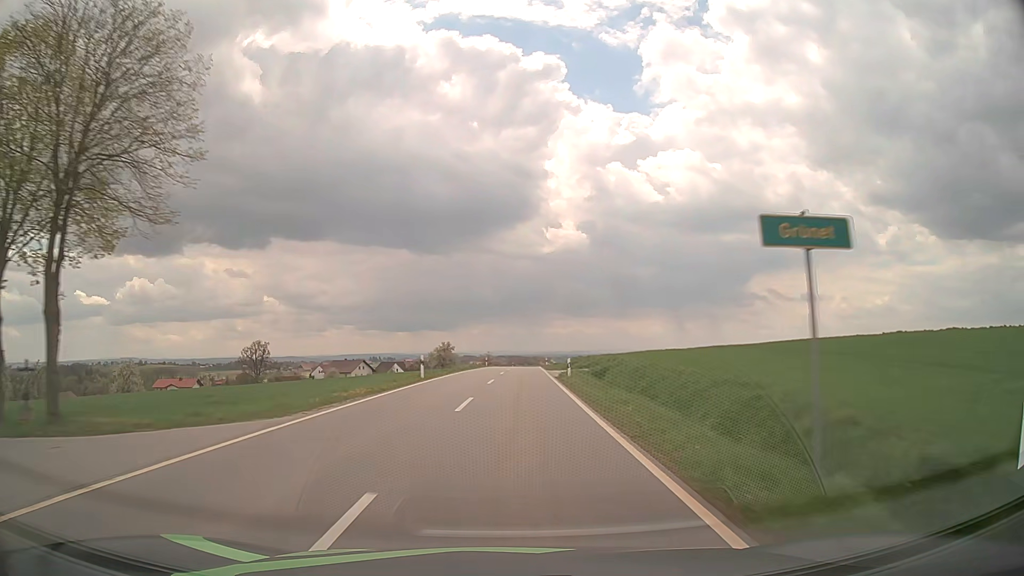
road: tertiary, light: Day
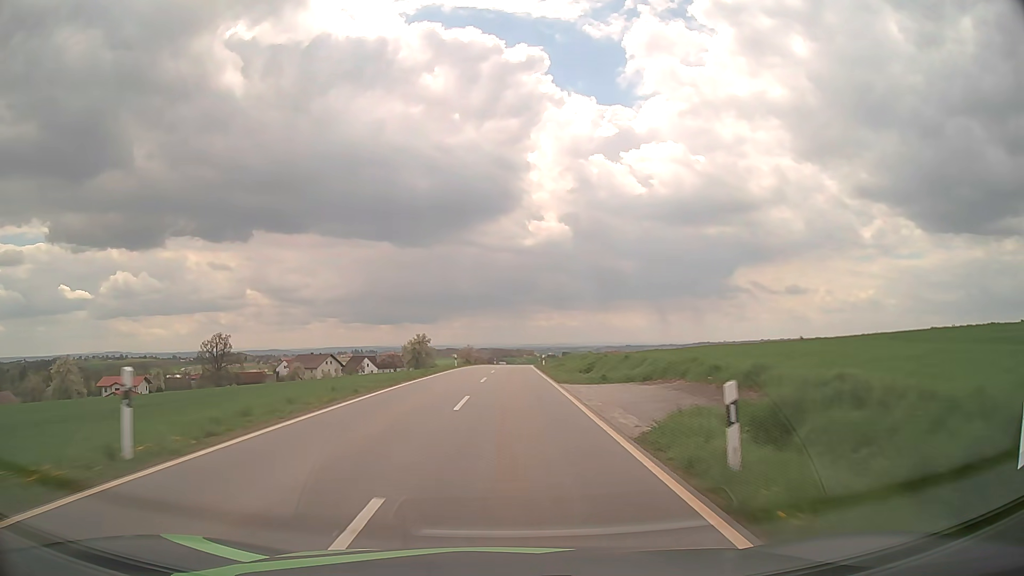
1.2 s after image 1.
(+0.4, +24.6) m; +2°
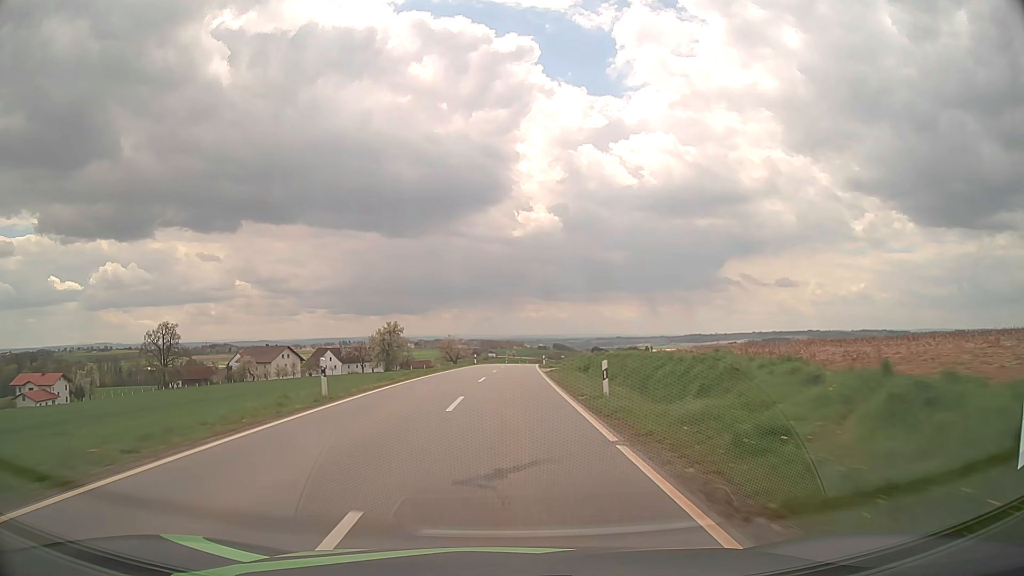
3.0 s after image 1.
(+0.3, +37.1) m; +1°
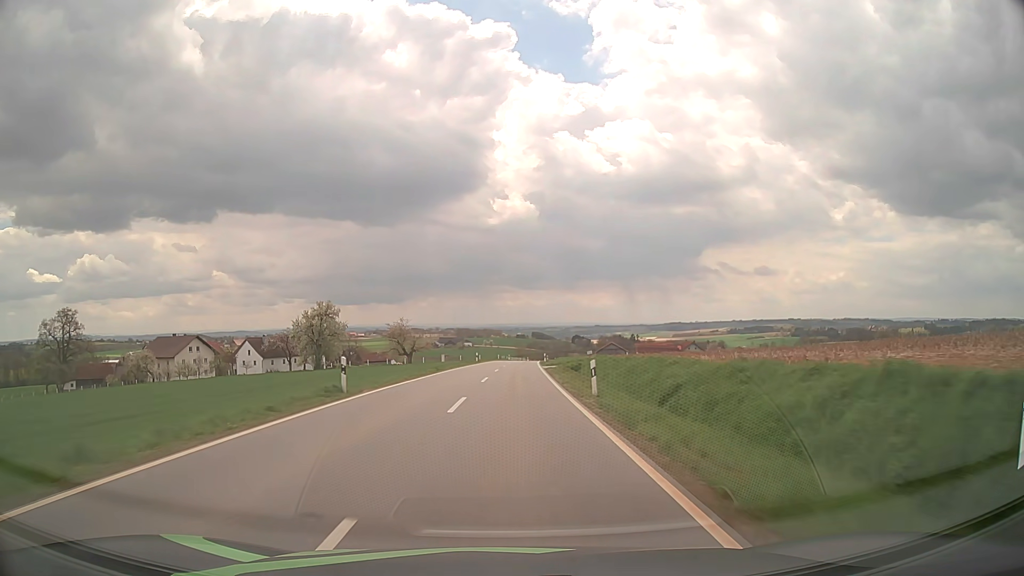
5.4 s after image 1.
(+0.7, +48.8) m; +2°
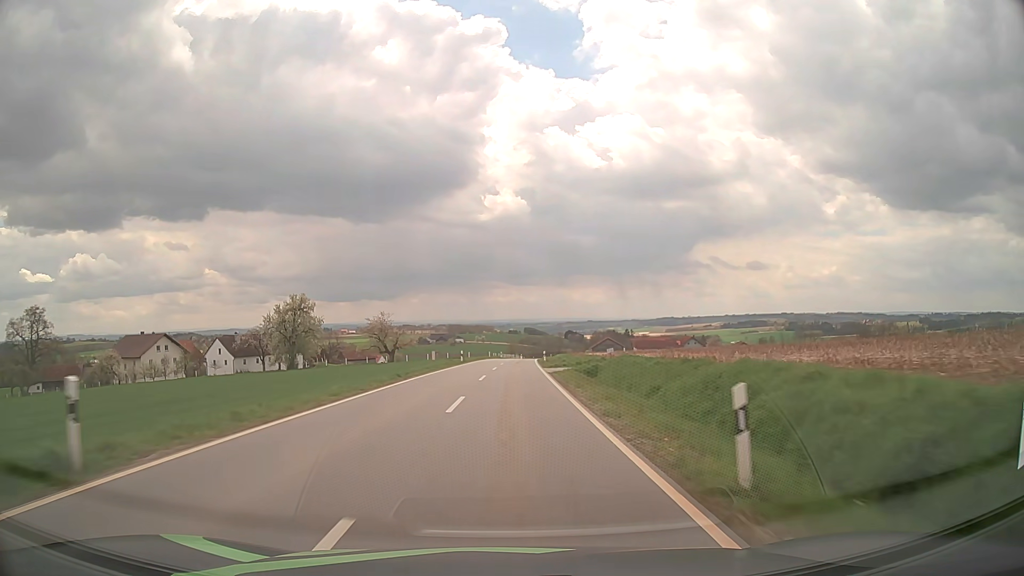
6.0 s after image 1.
(+0.1, +12.1) m; +1°
(0, +10) (0, +20) (0, +30) (+1, +40) (+1, +50) (+1, +60) (+2, +70) (+2, +80) (+3, +90) (+3, +100) m
